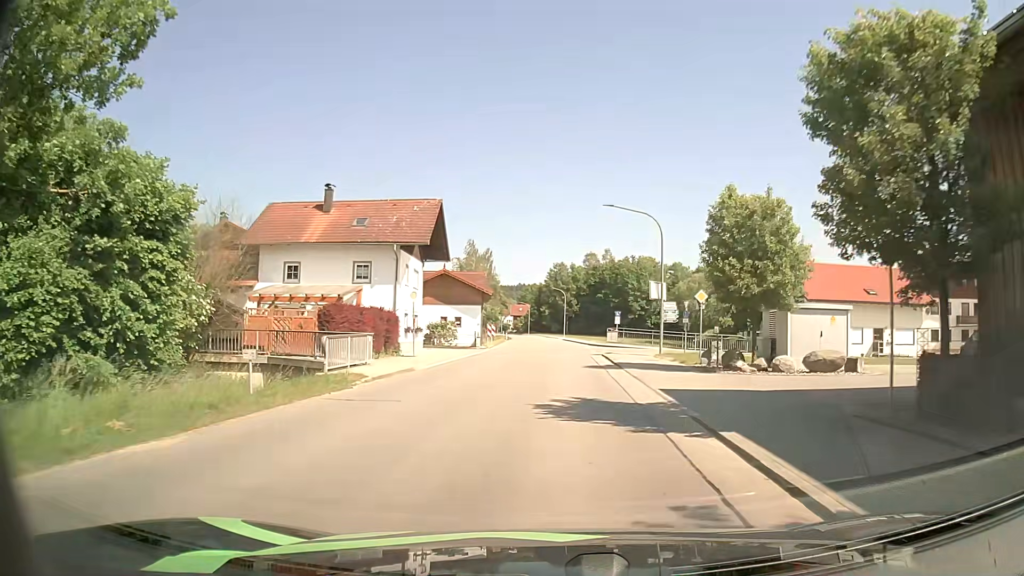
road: tertiary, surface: asphalt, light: Day
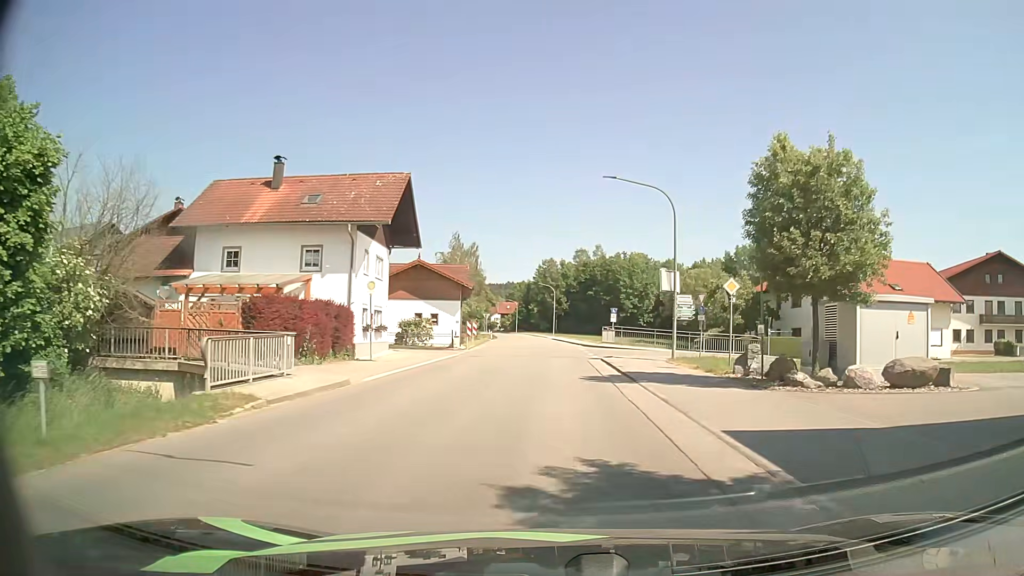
(+0.1, +6.3) m; +1°
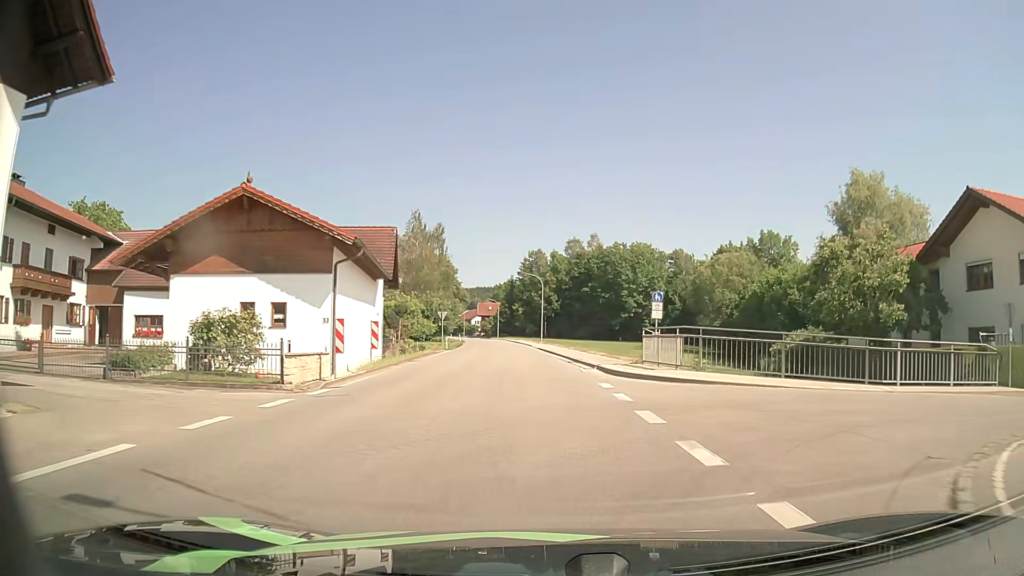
(+0.4, +26.8) m; +1°
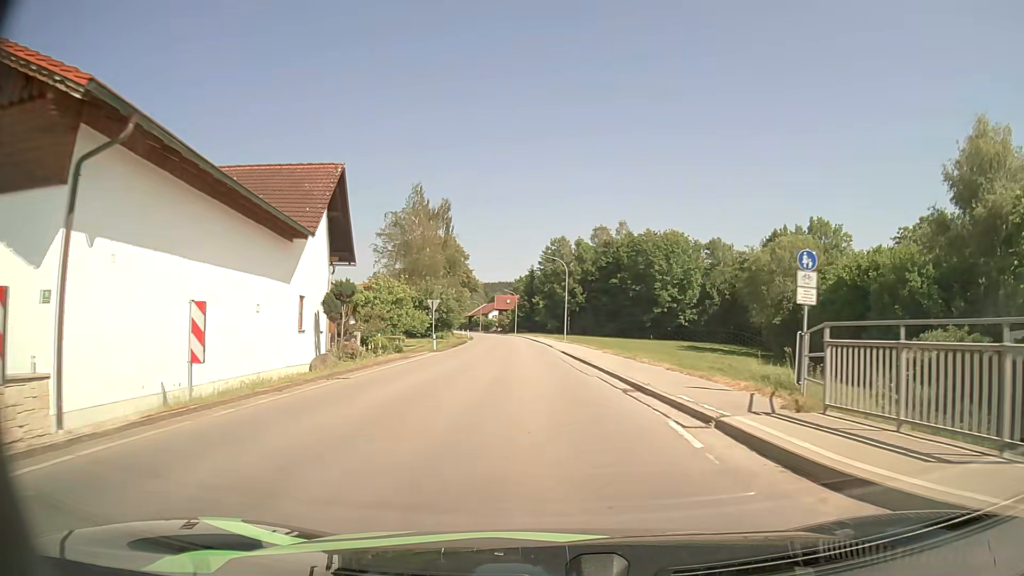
(-0.2, +14.3) m; -2°
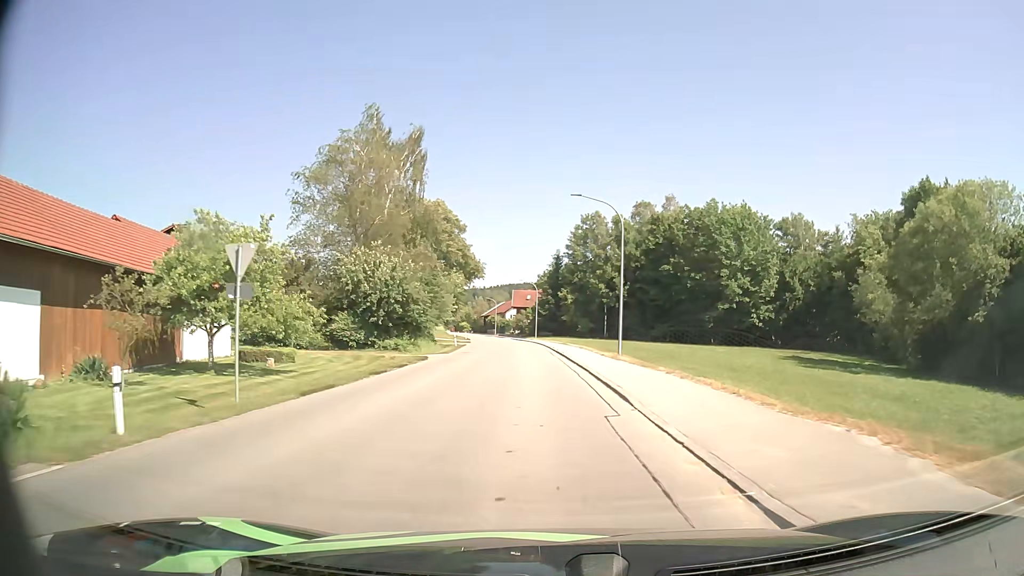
(-0.7, +30.3) m; -2°
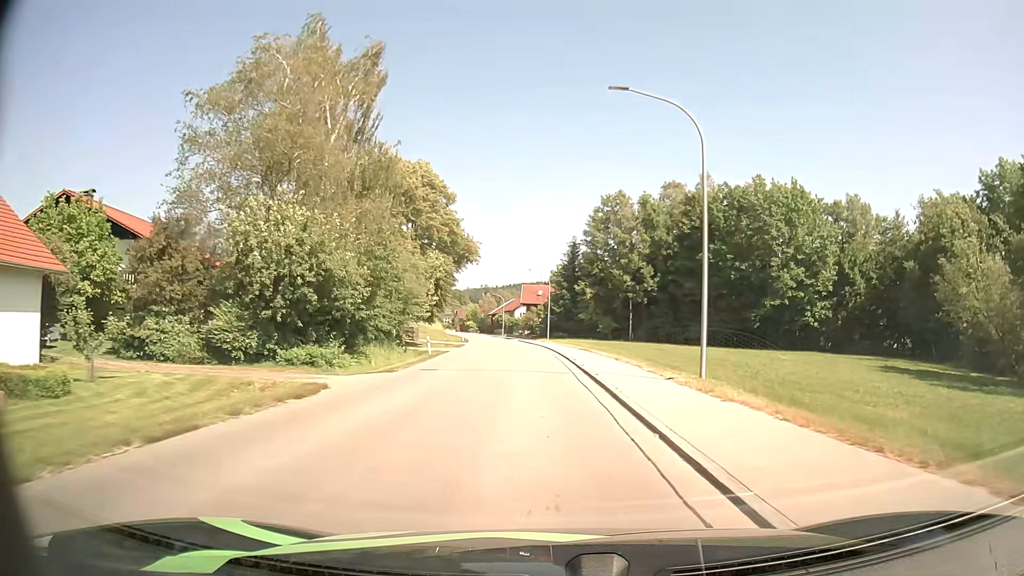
(-0.1, +15.9) m; -1°
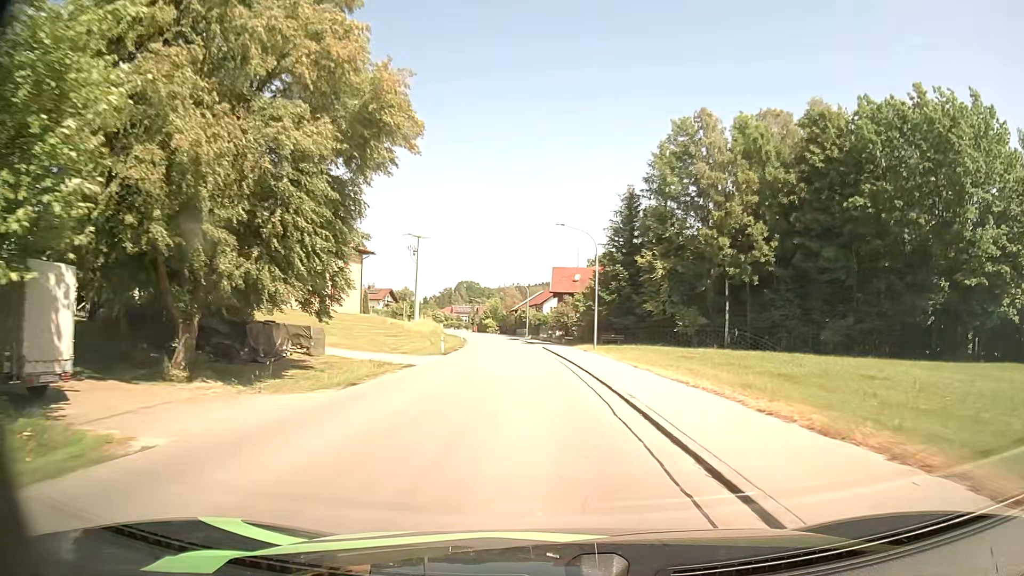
(-0.6, +33.2) m; -3°
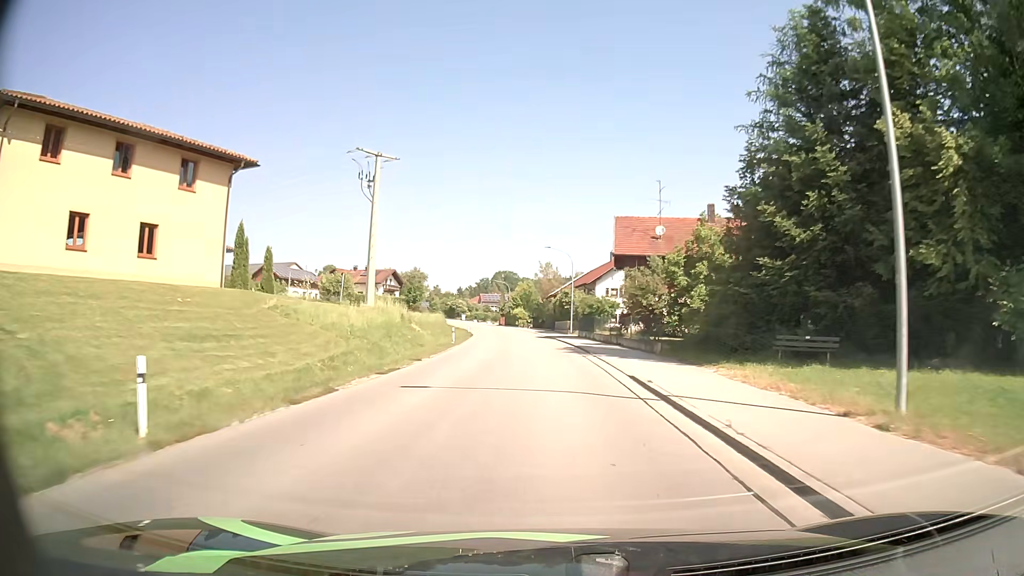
(-1.2, +34.4) m; -3°
(0, +10) (0, +20) (0, +30) (-1, +40) (-1, +50) (-2, +60) (-3, +70) (-4, +80) (-6, +90) (-8, +99) m
